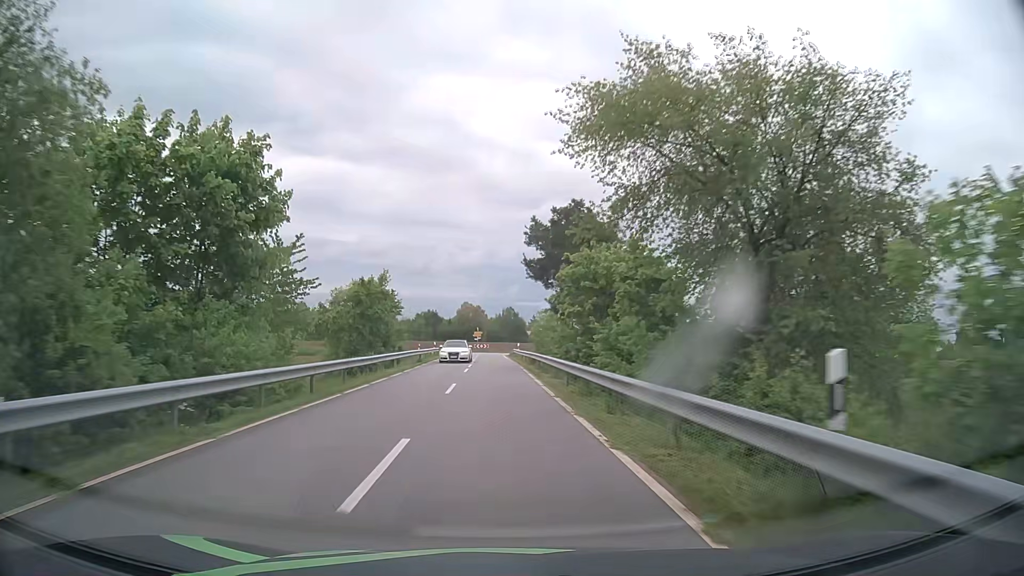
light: Day
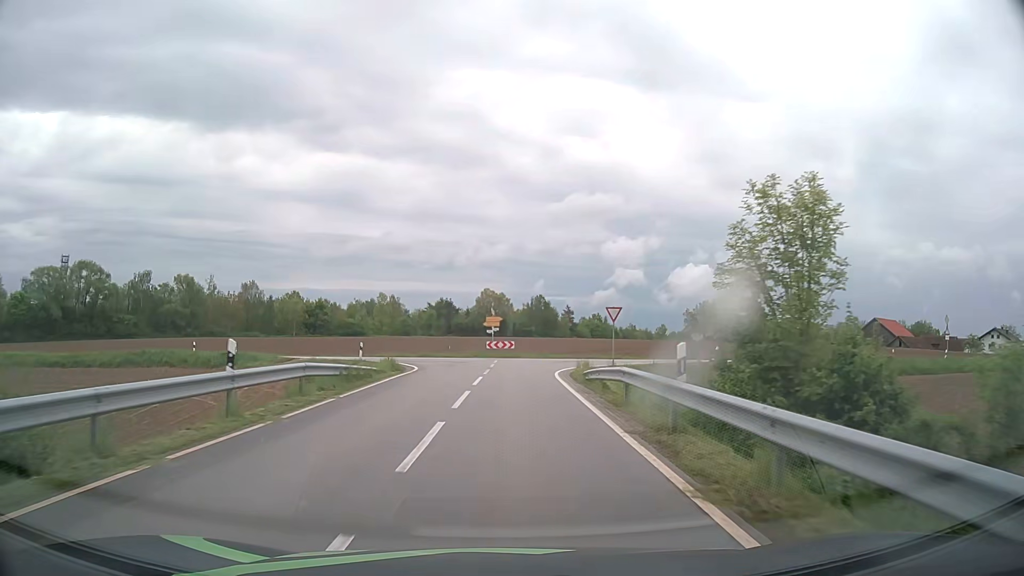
(-1.2, +46.2) m; -2°
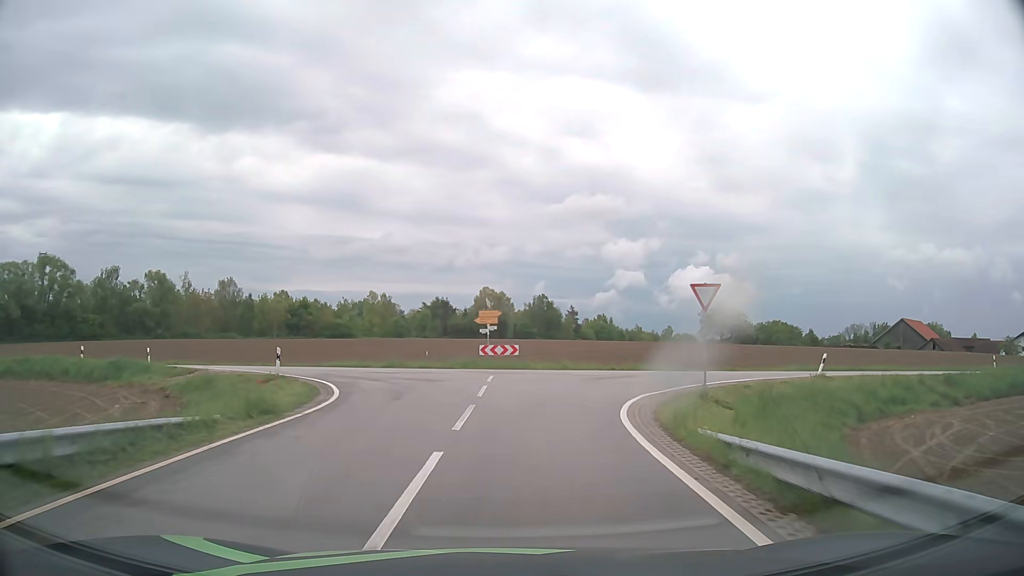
(-0.1, +14.4) m; 0°
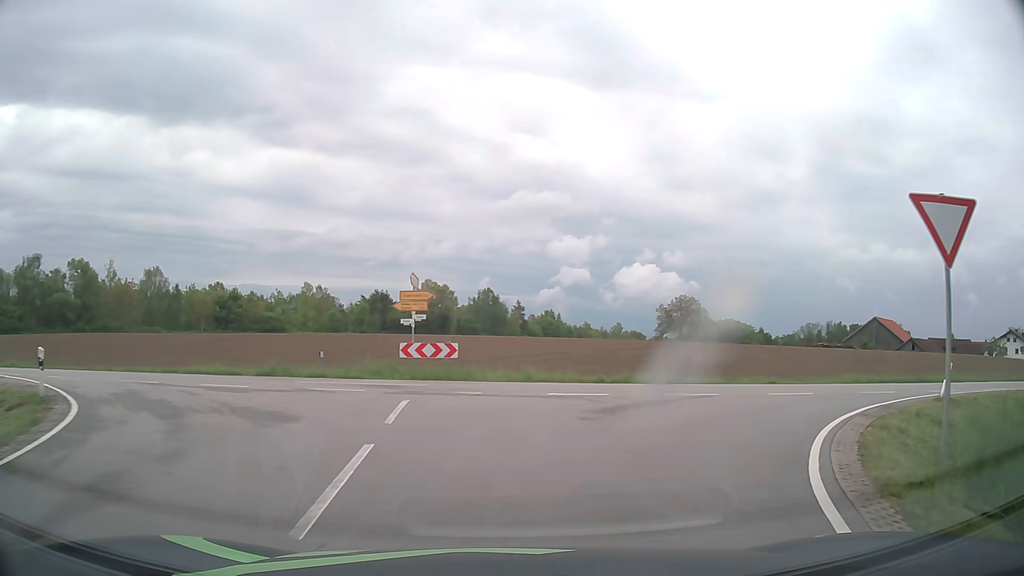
(+0.2, +11.3) m; +4°
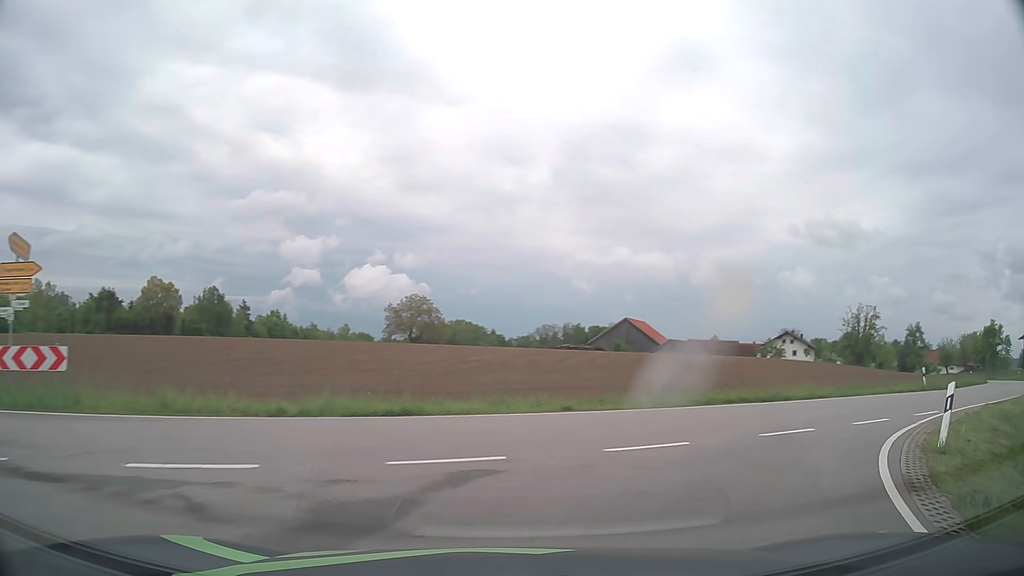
(+1.6, +9.2) m; +23°
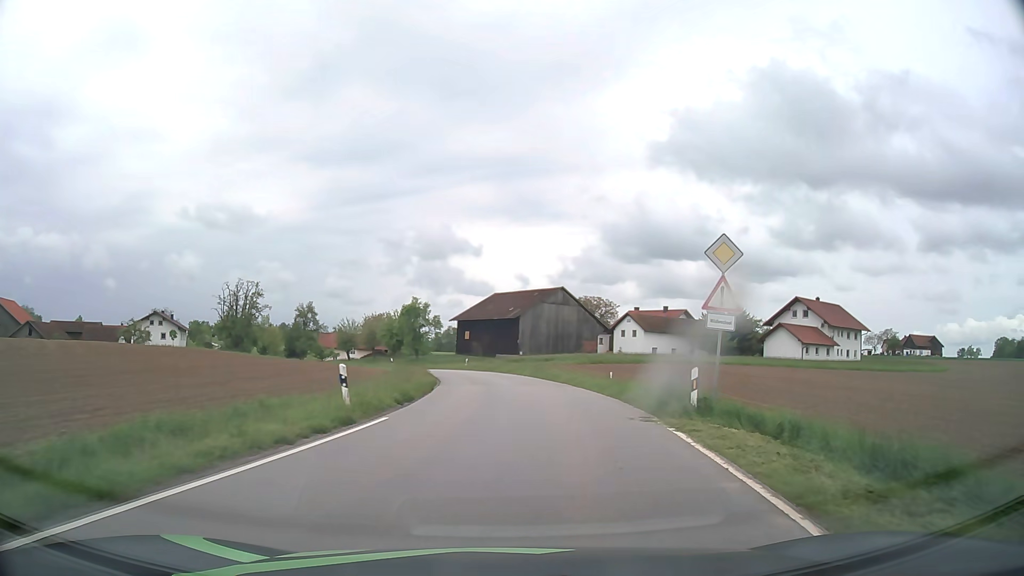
(+9.7, +16.8) m; +53°
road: tertiary
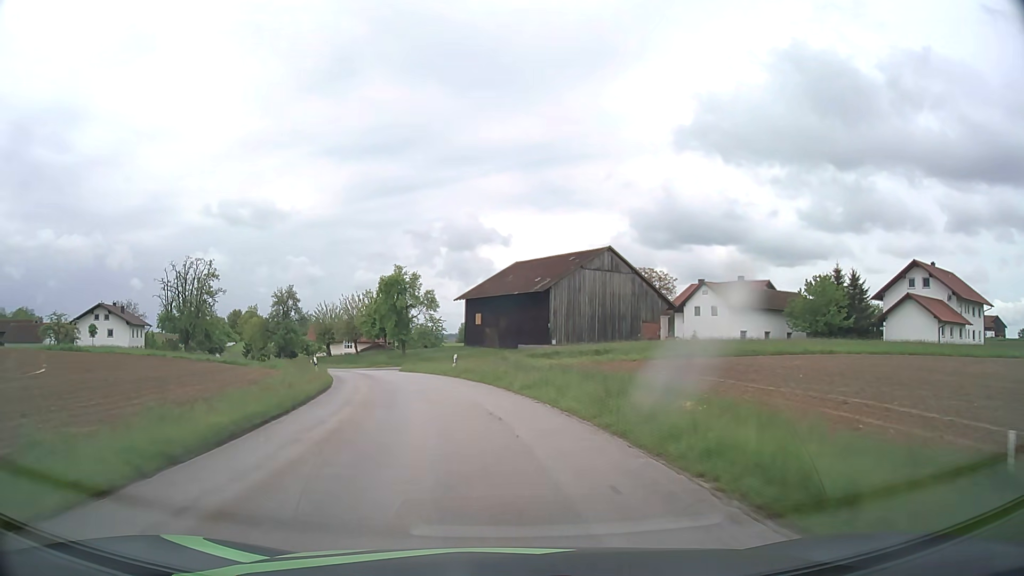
(+1.0, +29.3) m; -2°
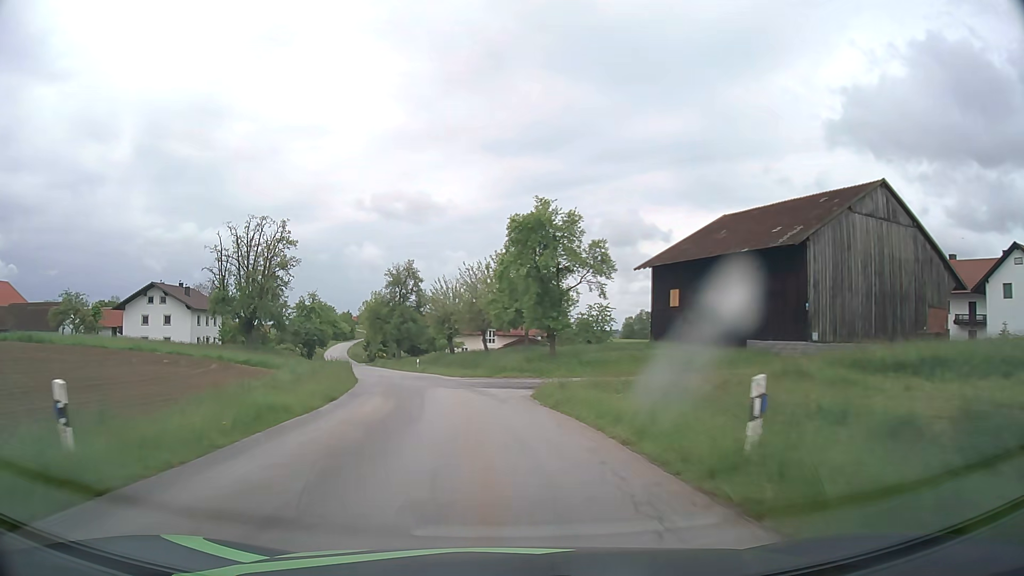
(-3.3, +28.2) m; -14°
(0, +10) (-2, +20) (-3, +30) (-6, +40) (-8, +49) (-11, +59) (-14, +68) (-17, +78) (-20, +87) (-23, +97) m
